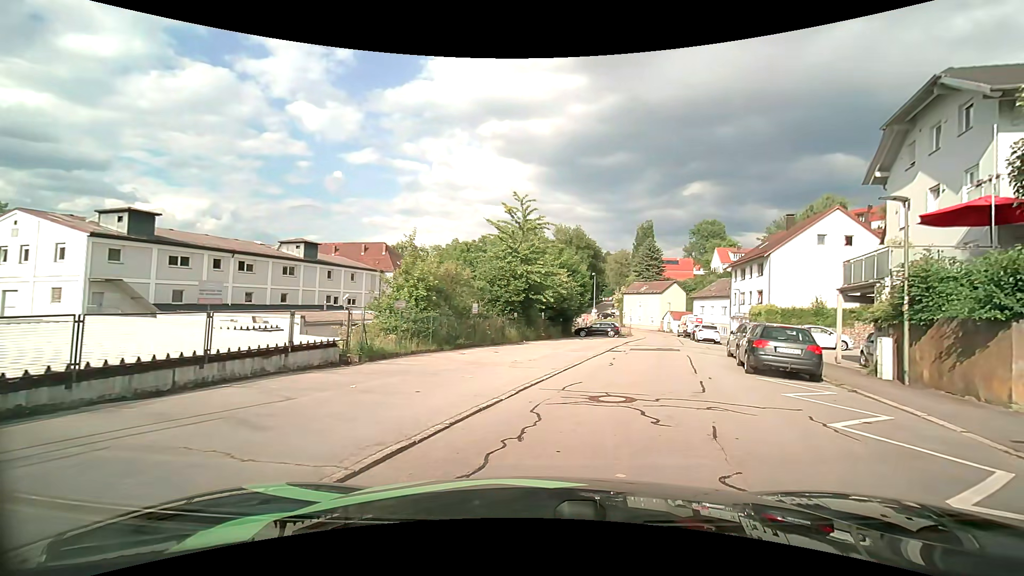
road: residential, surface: asphalt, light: Day
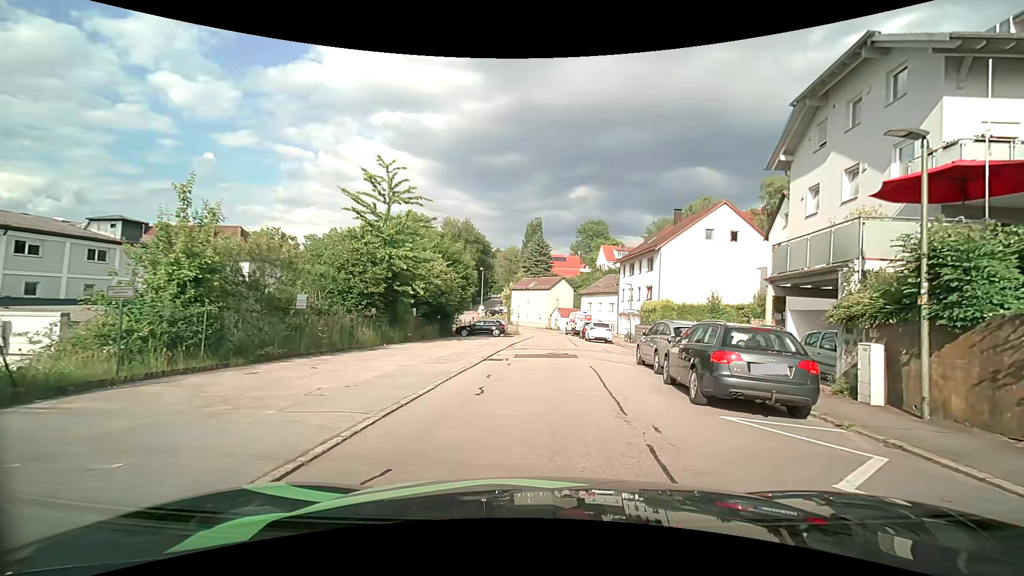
(+0.9, +6.4) m; +13°
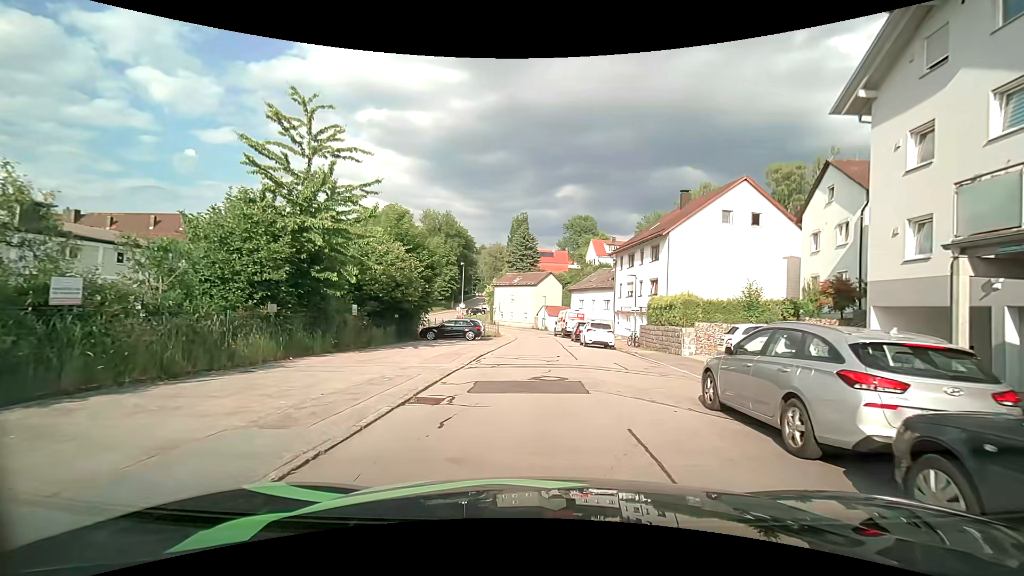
(+0.2, +8.0) m; +2°
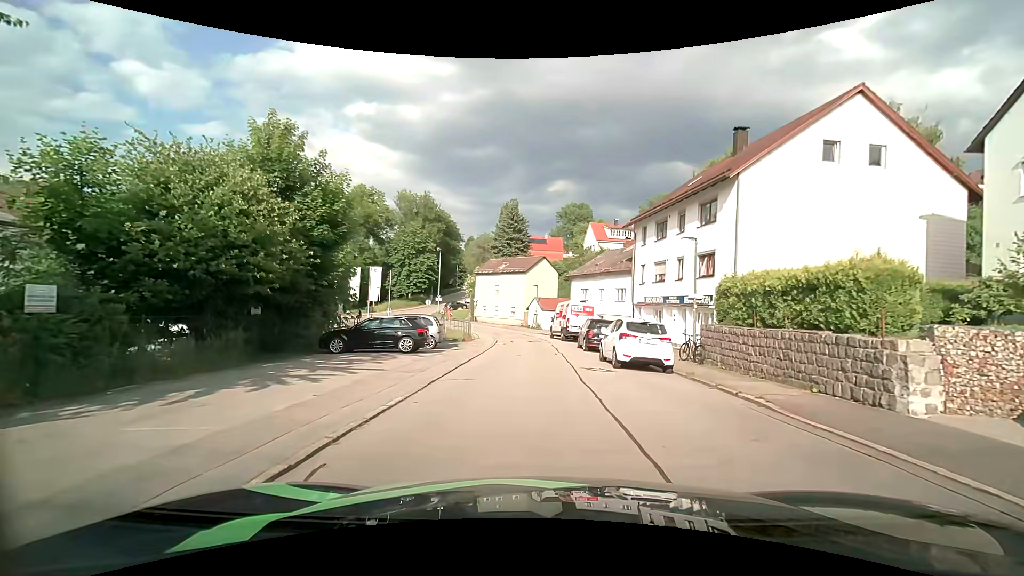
(+0.1, +14.6) m; +2°
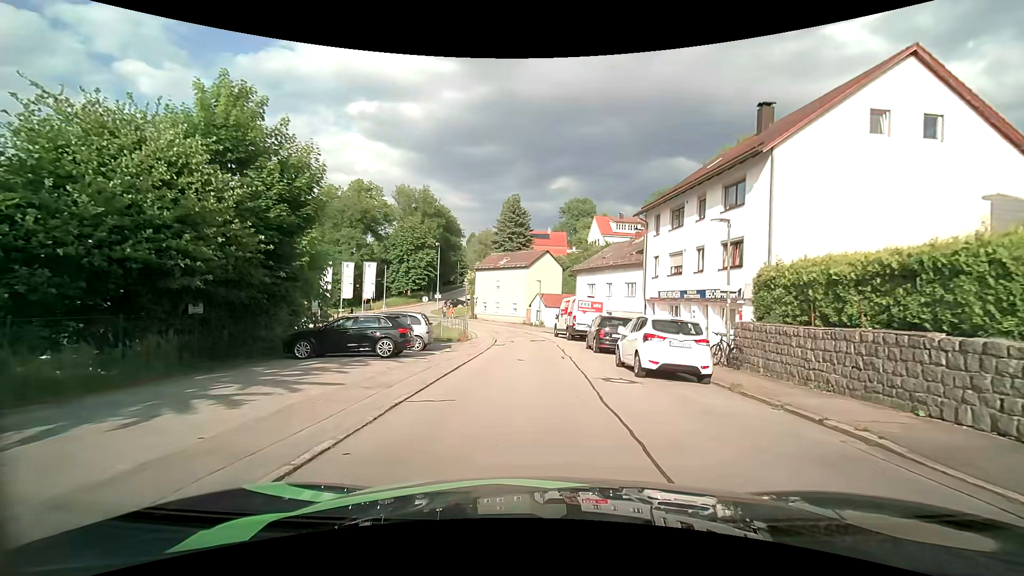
(-0.1, +3.1) m; -1°
(0, +10) (-1, +20) (-1, +30) (-2, +40) (-5, +49) (-9, +59) (-15, +67) (-22, +74) (-30, +79) (-39, +84) m
